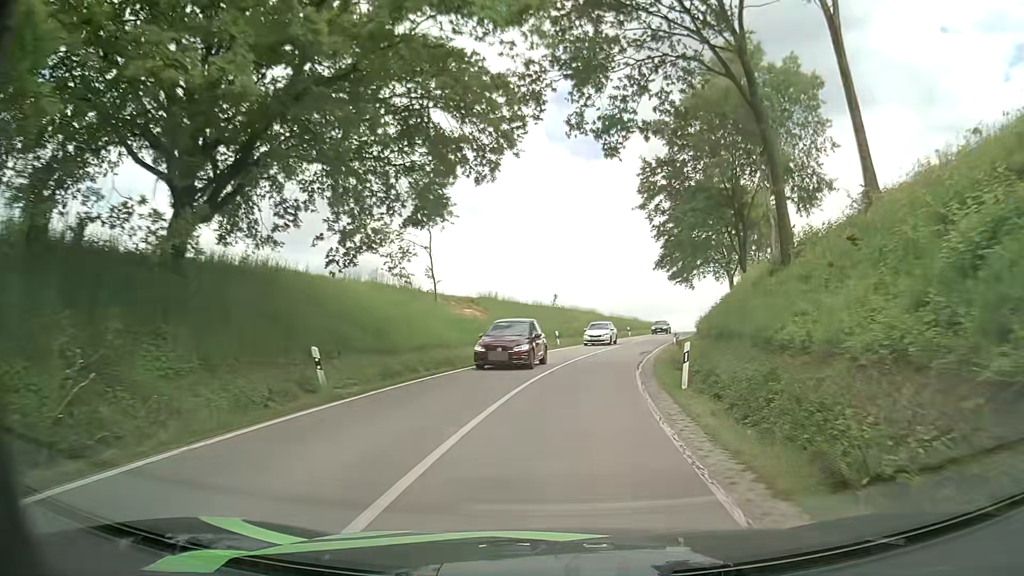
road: secondary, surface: asphalt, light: Day
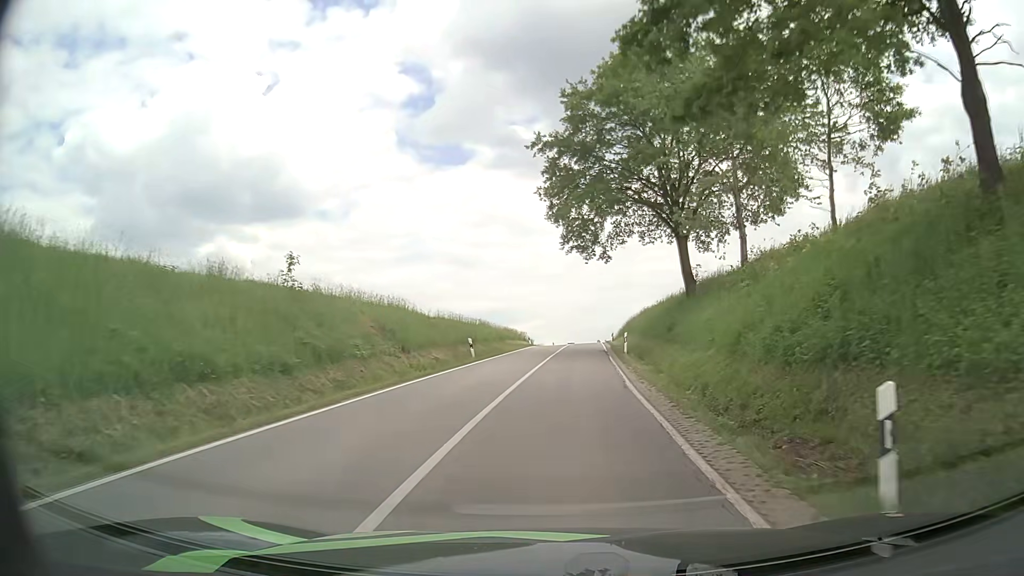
(+4.0, +35.9) m; +13°
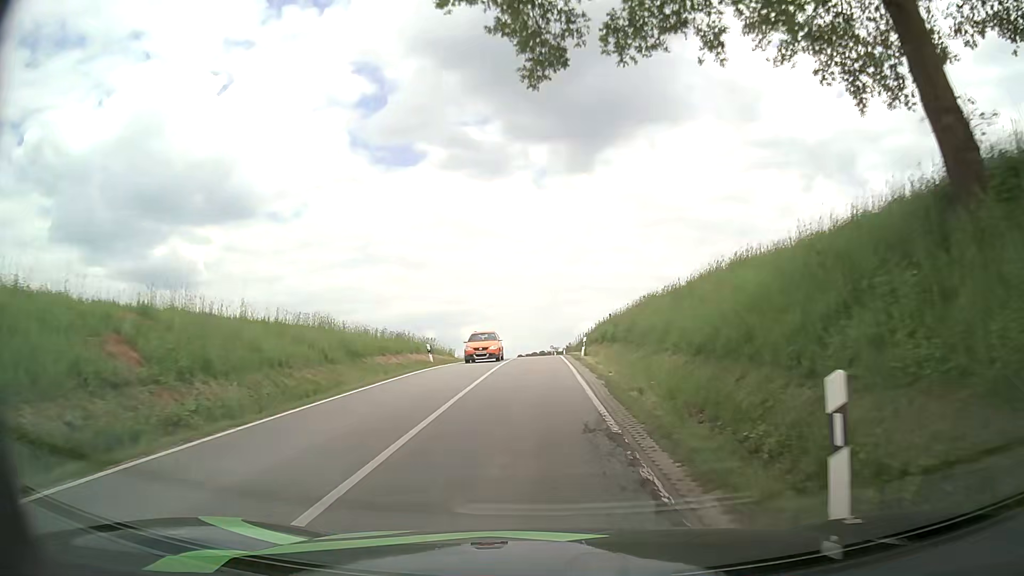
(+1.6, +27.5) m; +5°
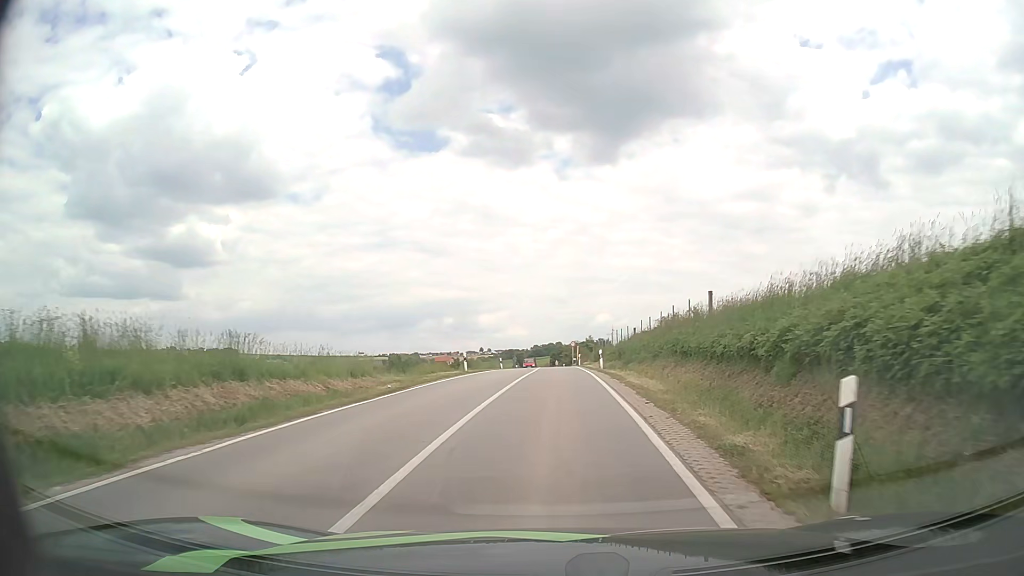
(-0.8, +27.3) m; -2°
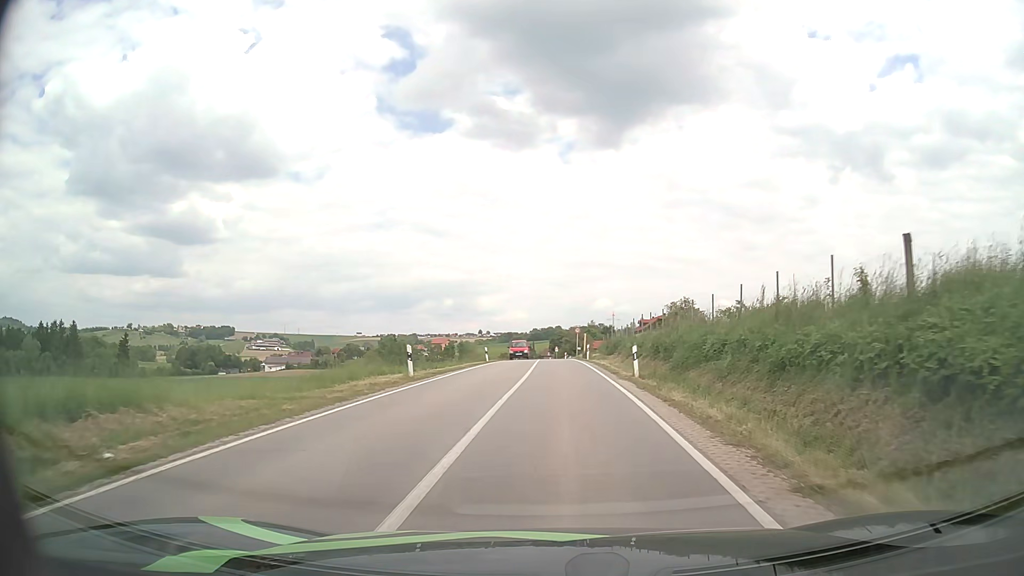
(0.0, +13.7) m; 0°
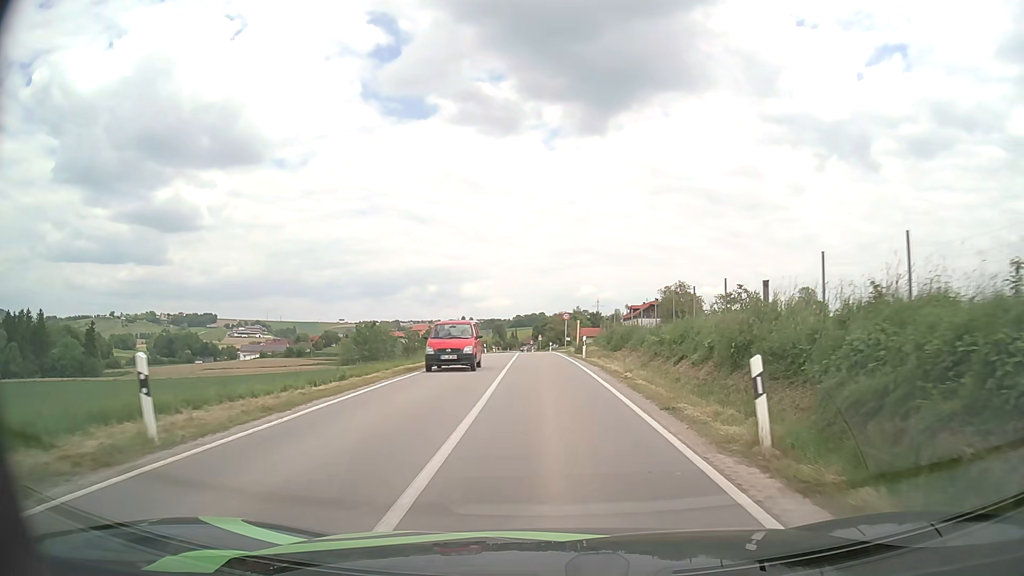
(+0.1, +13.6) m; +1°
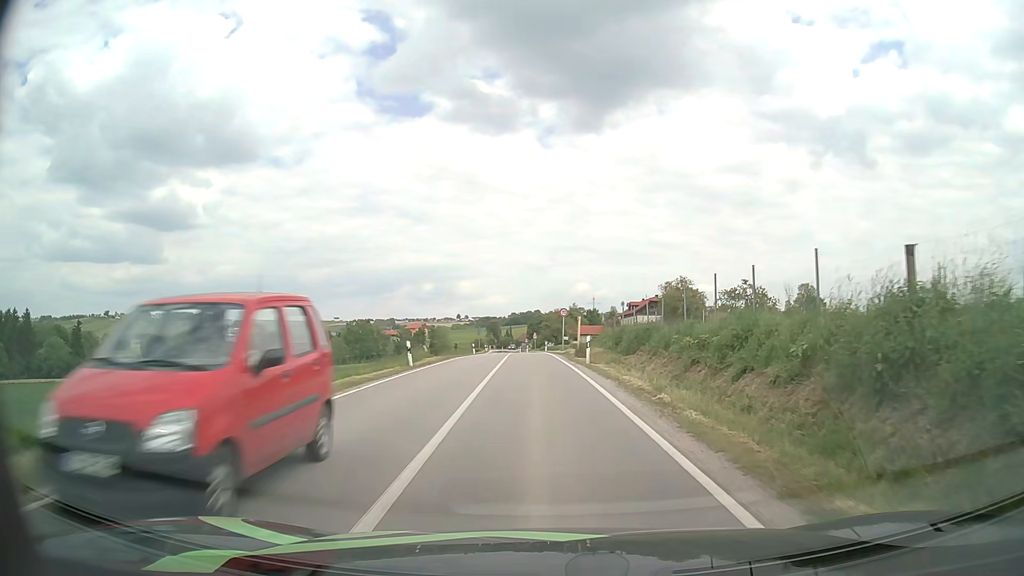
(0.0, +6.7) m; 0°
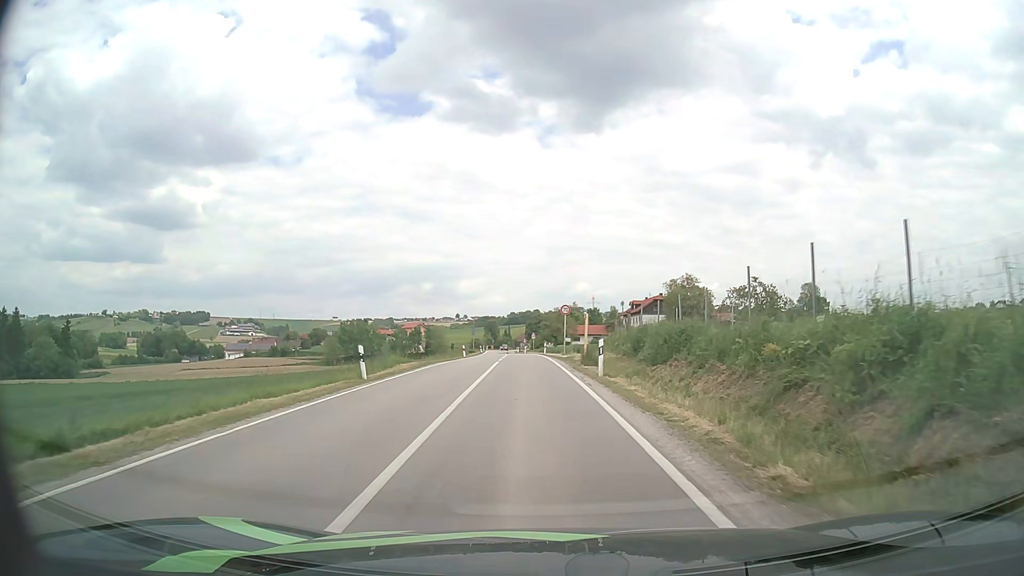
(0.0, +6.8) m; 0°
(0, +10) (0, +20) (-1, +30) (-1, +40) (-2, +50) (-2, +60) (-3, +70) (-3, +80) (-4, +90) (-5, +100) m
